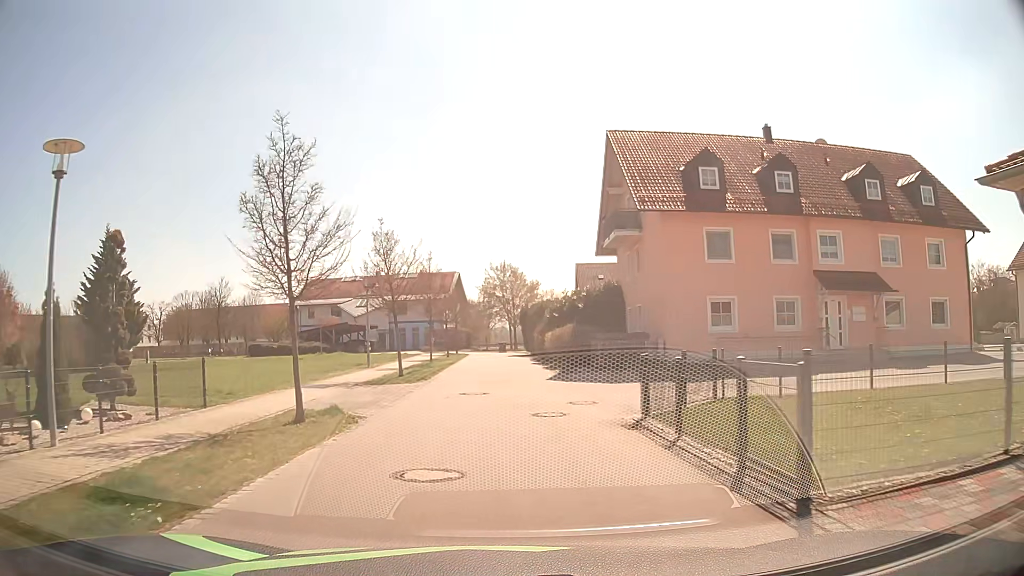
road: residential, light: Day
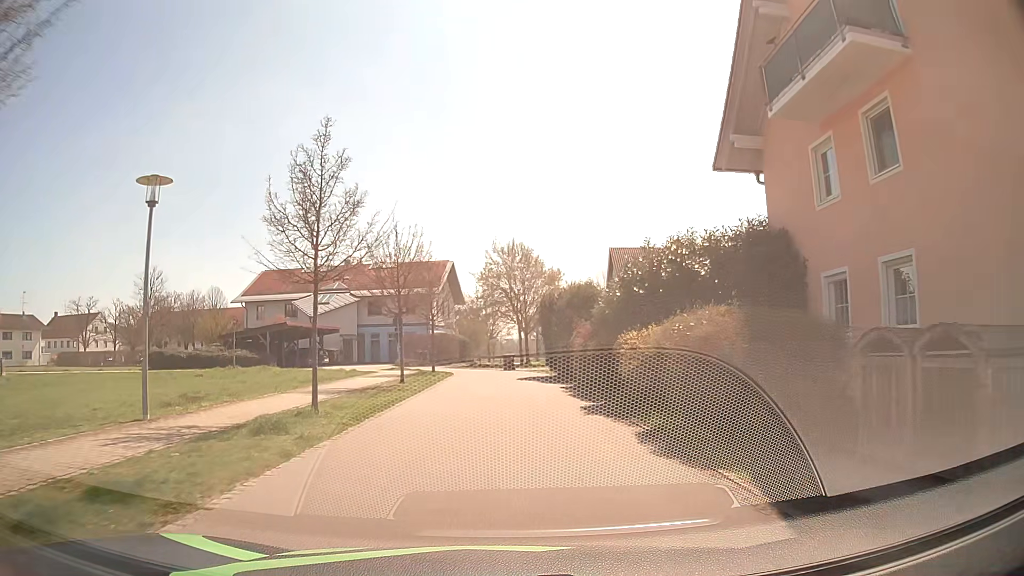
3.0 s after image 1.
(-0.1, +21.7) m; 0°
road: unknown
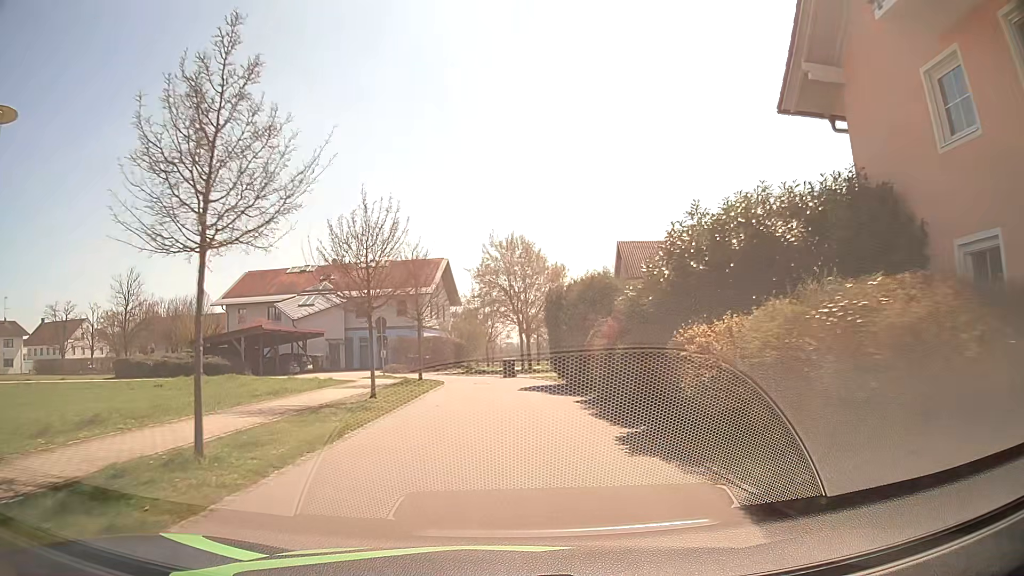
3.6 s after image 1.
(0.0, +5.0) m; 0°
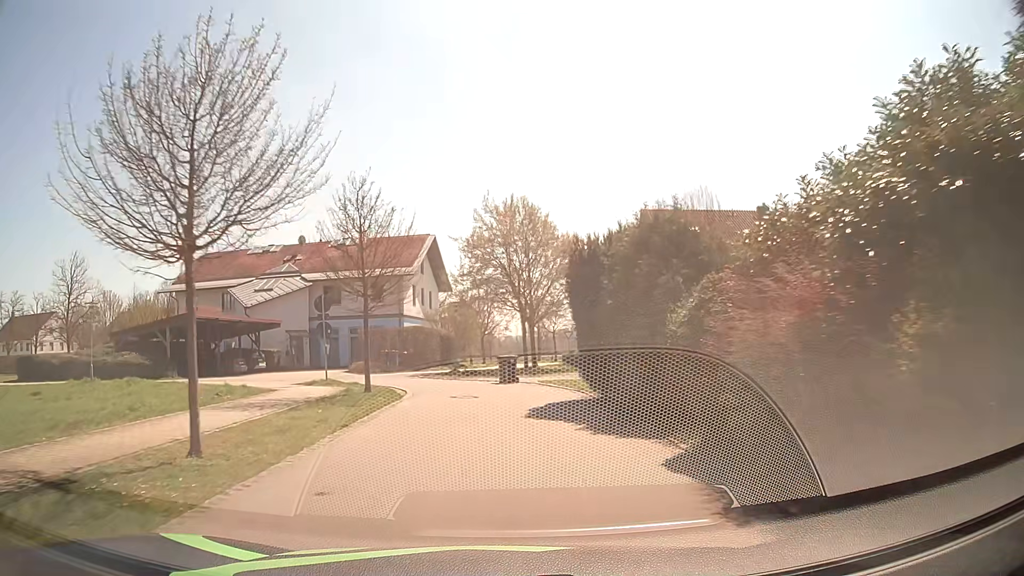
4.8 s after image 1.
(0.0, +10.4) m; -1°
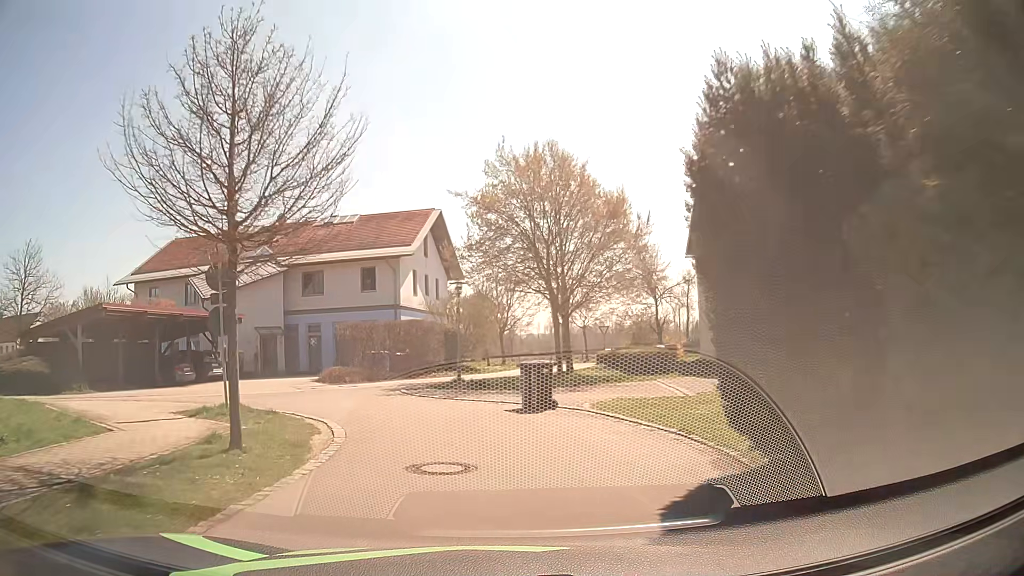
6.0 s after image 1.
(0.0, +9.8) m; -1°
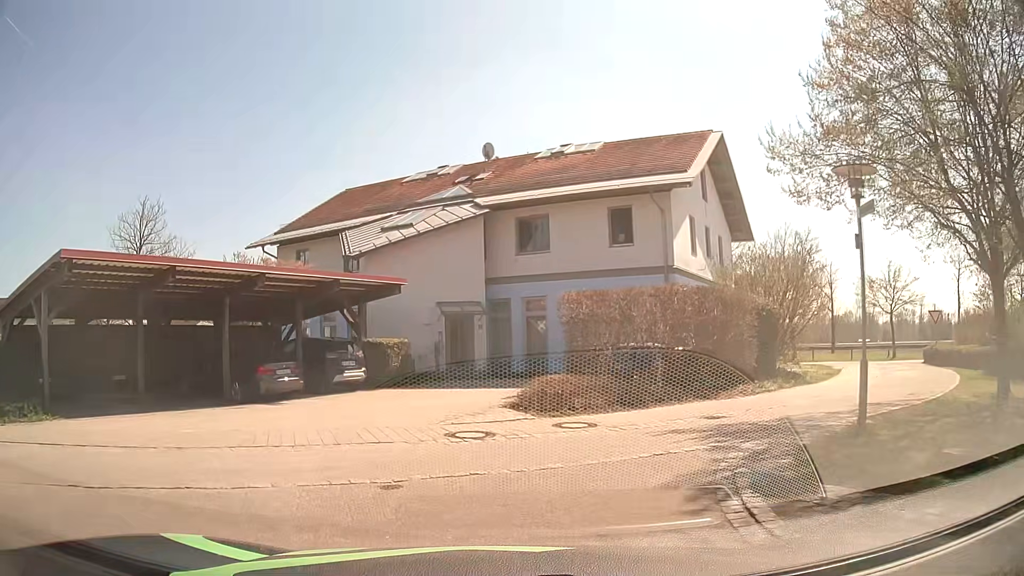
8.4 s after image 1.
(-2.3, +14.2) m; -22°
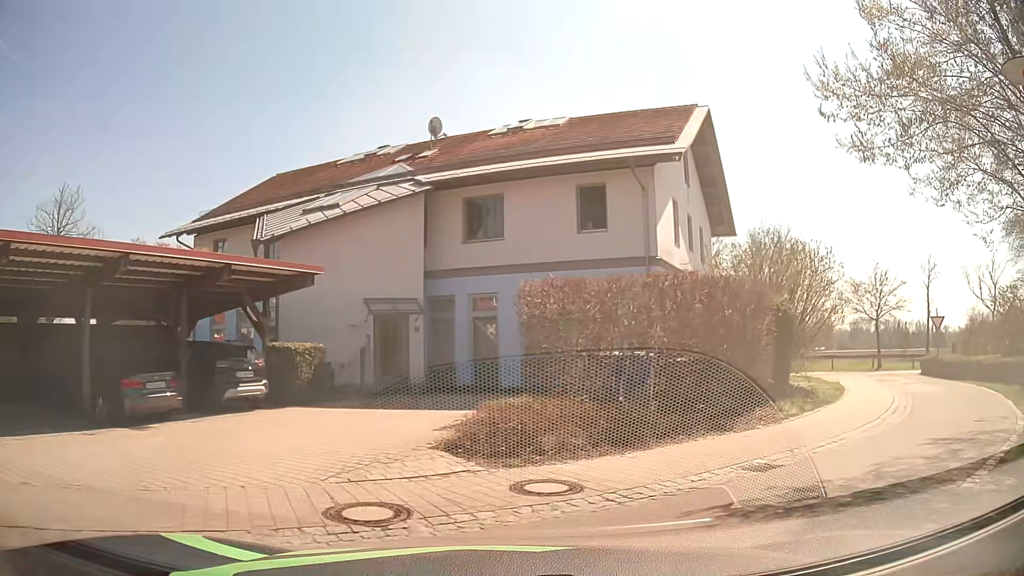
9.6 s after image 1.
(0.0, +4.4) m; +4°
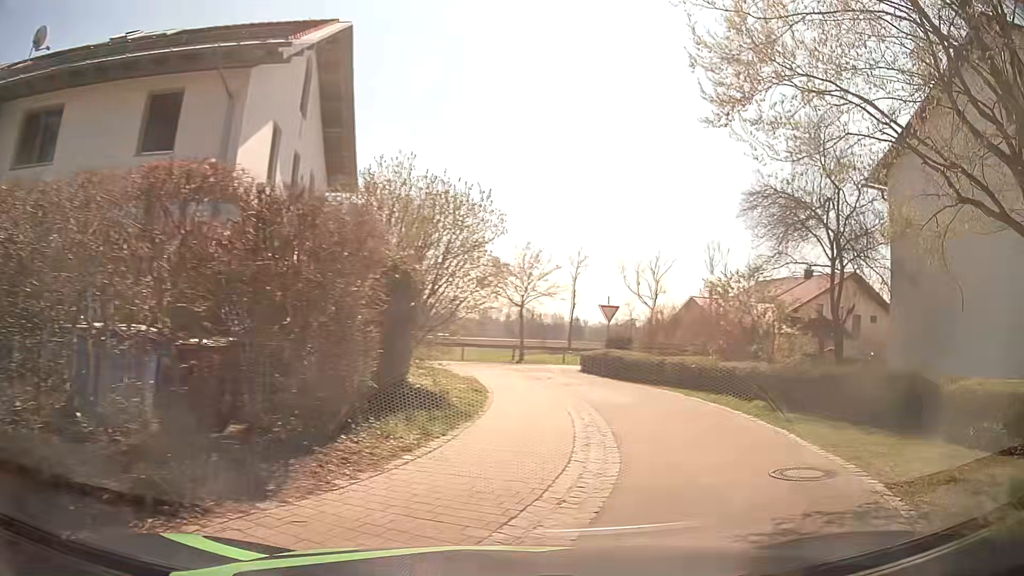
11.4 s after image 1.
(+1.4, +5.8) m; +28°
